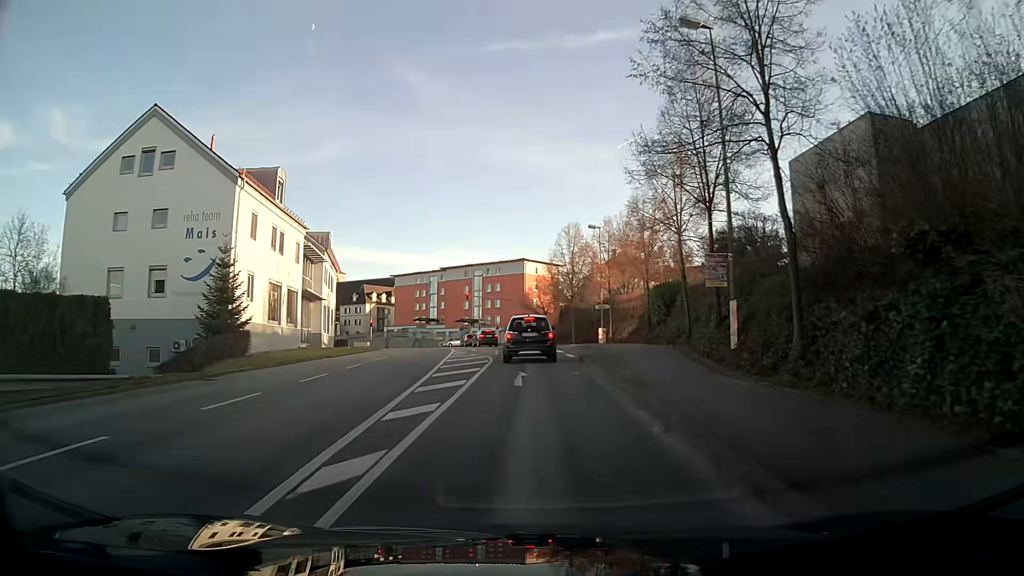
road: tertiary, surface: asphalt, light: Day
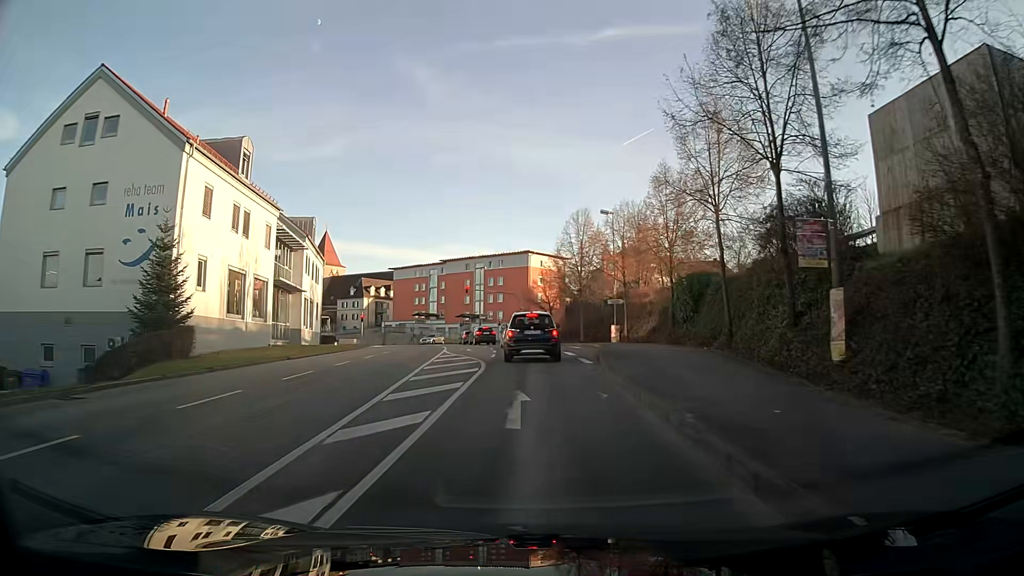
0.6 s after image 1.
(0.0, +6.2) m; 0°
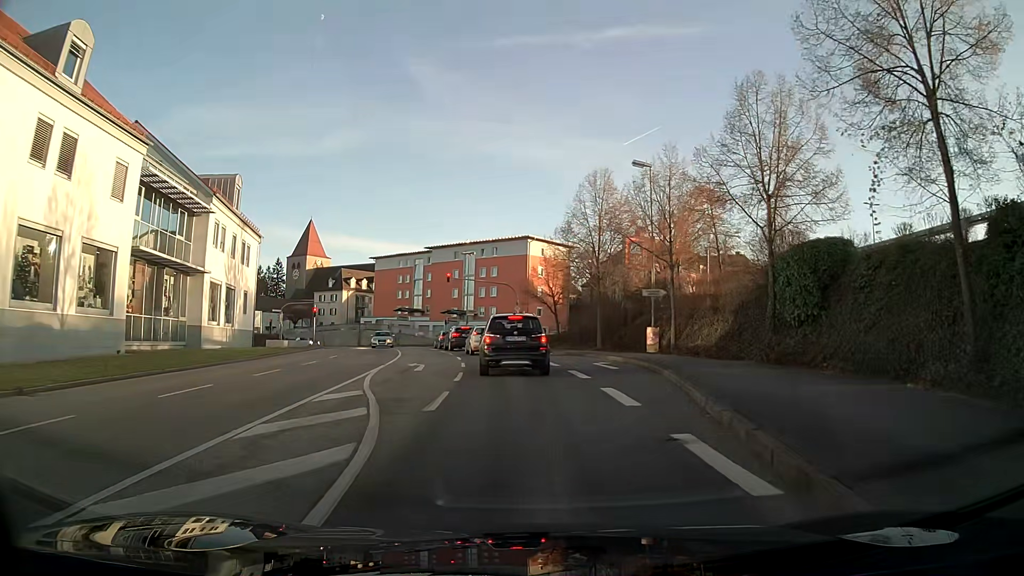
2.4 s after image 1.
(0.0, +16.2) m; +1°
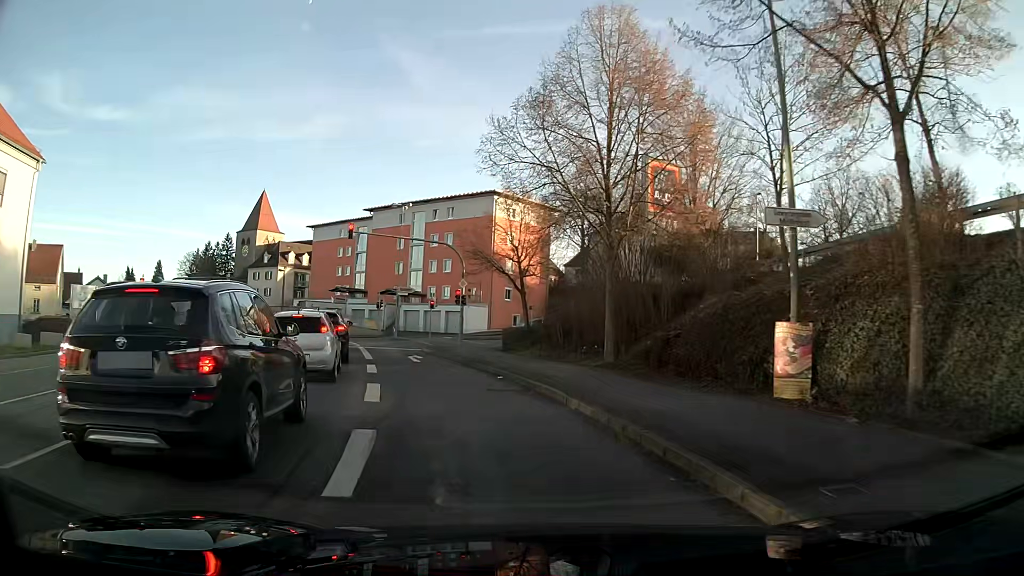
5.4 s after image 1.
(+1.0, +23.8) m; -1°
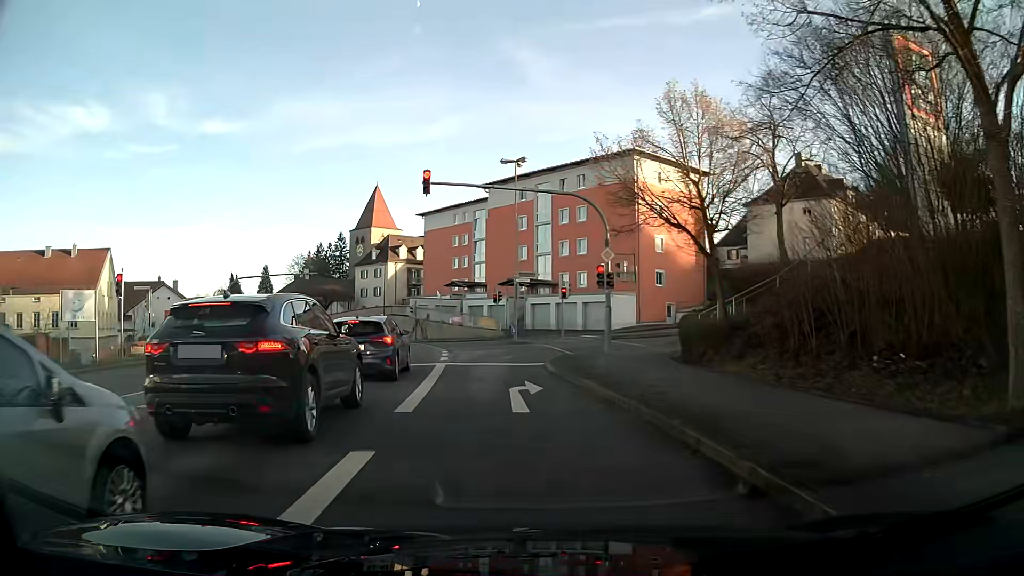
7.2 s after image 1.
(-1.3, +13.5) m; -10°
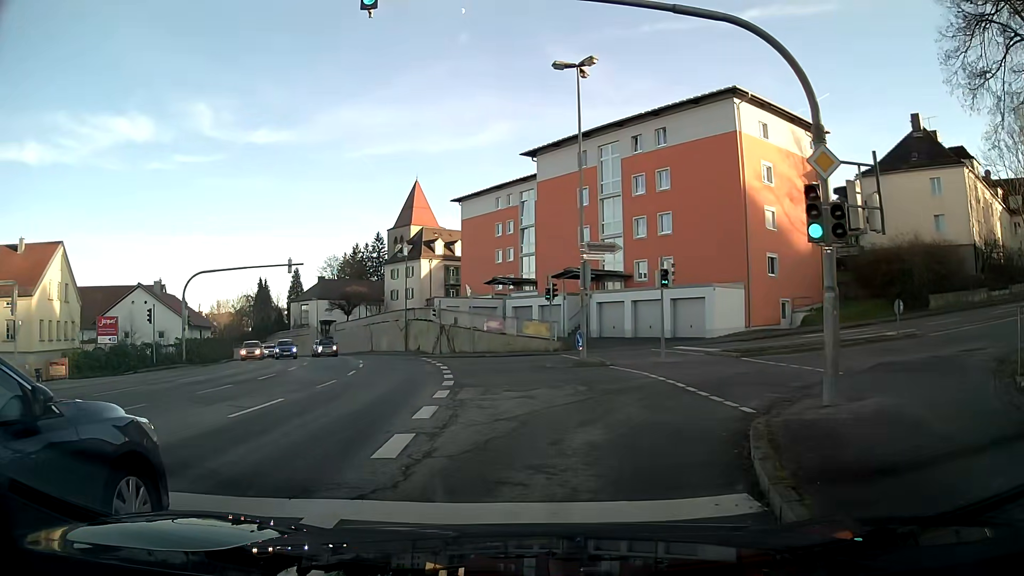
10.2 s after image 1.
(-0.9, +14.9) m; -4°
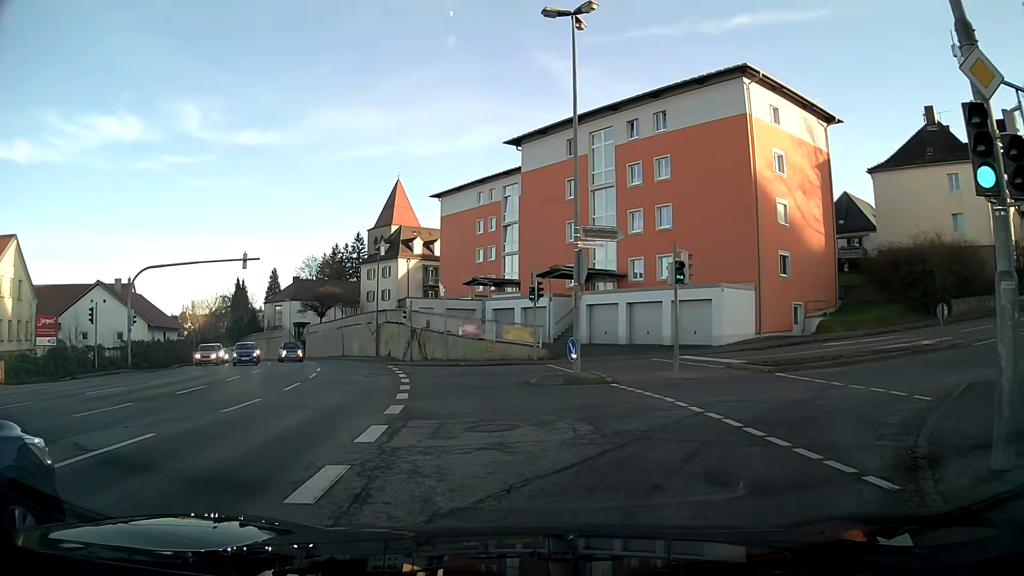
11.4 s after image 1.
(+0.1, +4.6) m; +3°
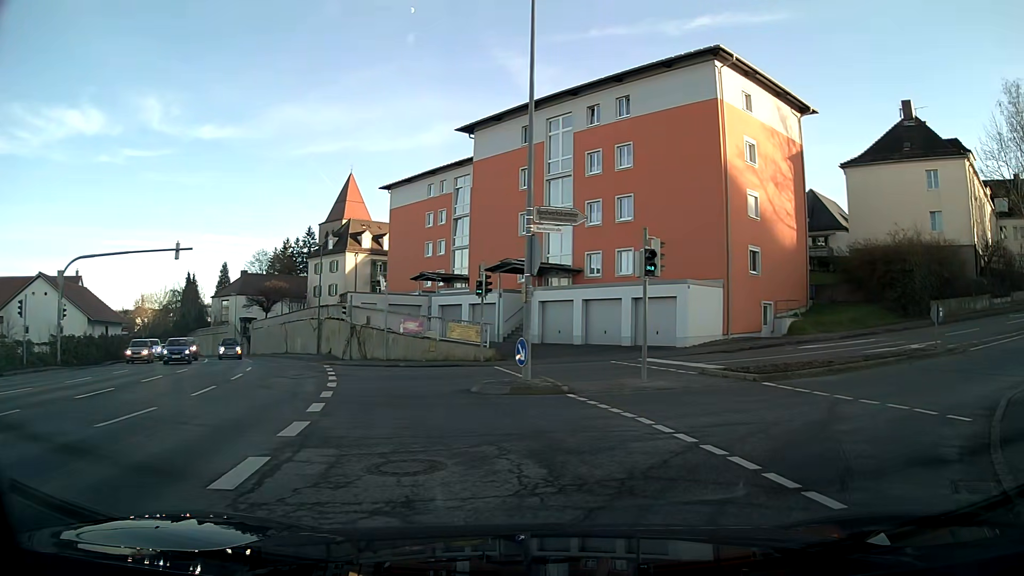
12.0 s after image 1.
(+0.1, +2.7) m; +6°
